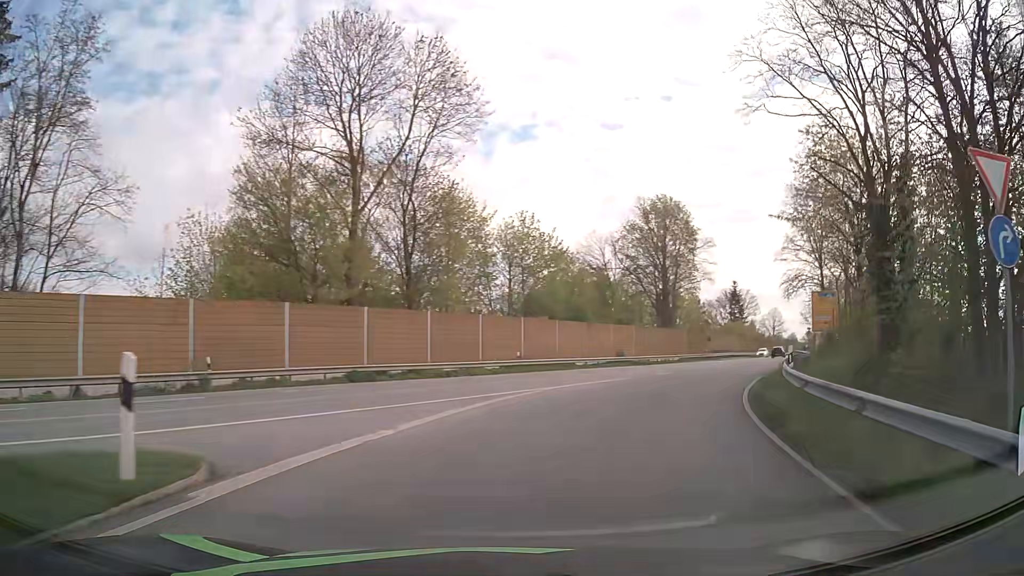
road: primary_link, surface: asphalt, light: Day
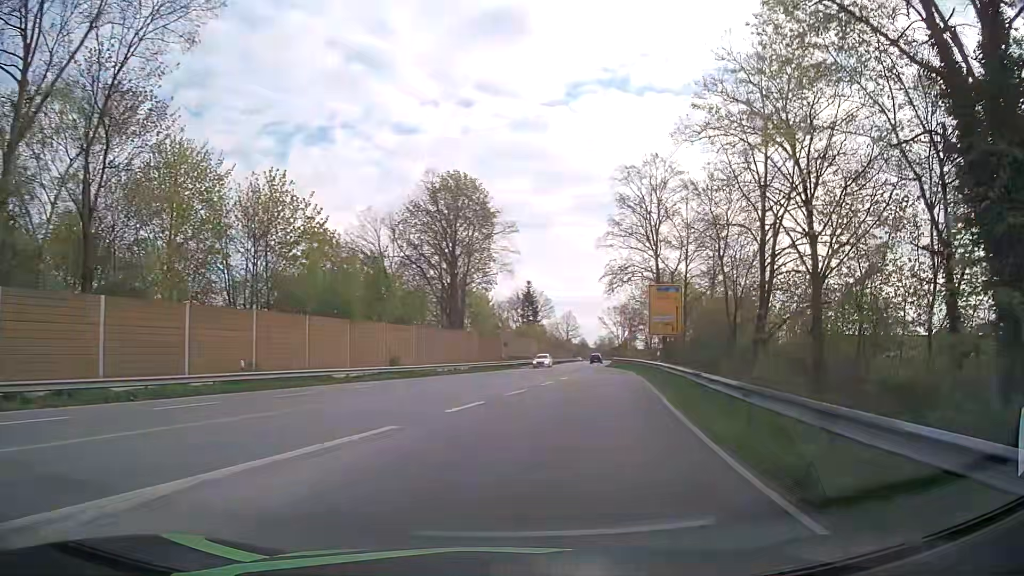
(+2.3, +13.8) m; +18°
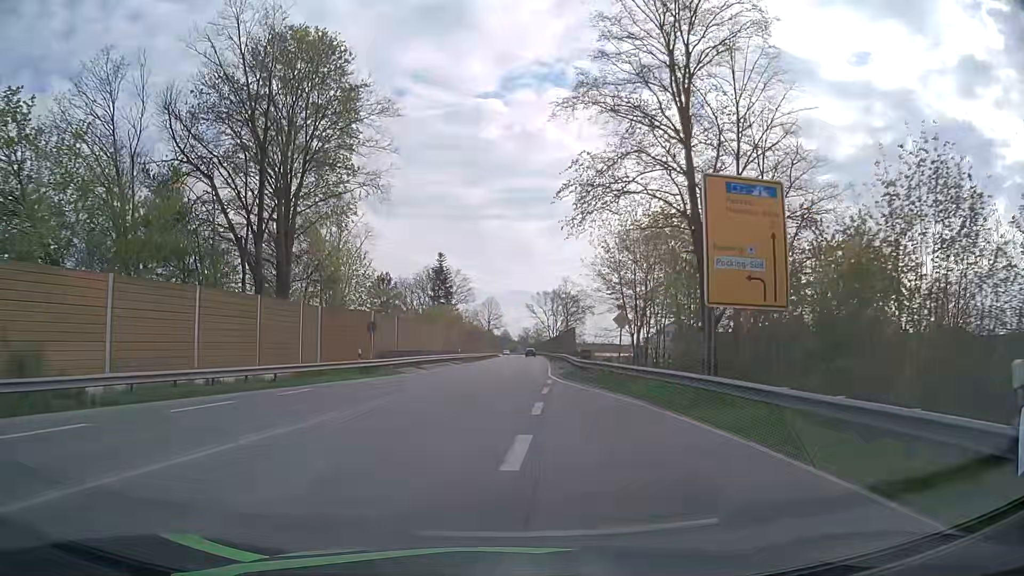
(+3.1, +31.1) m; +7°
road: primary
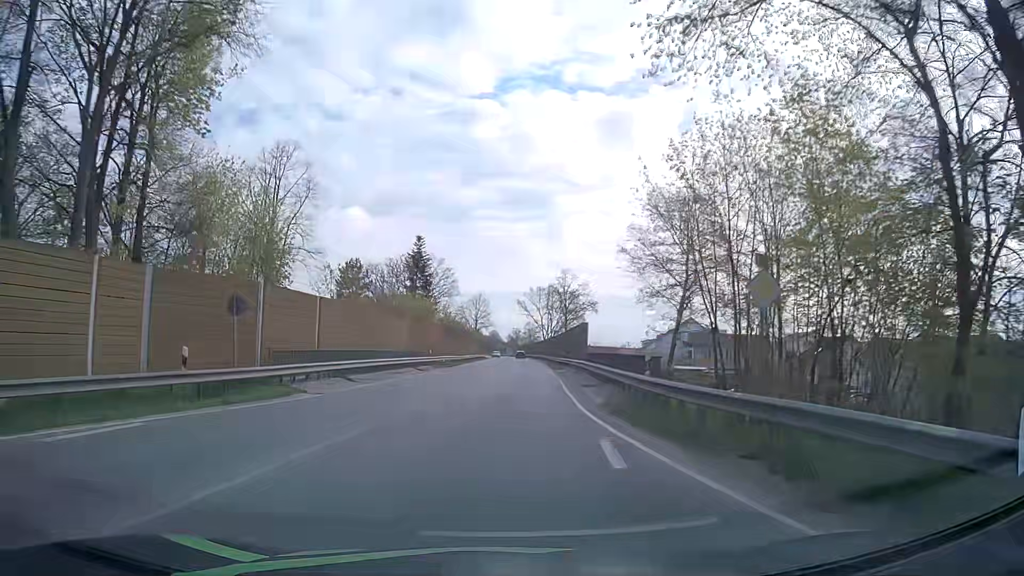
(+0.2, +17.9) m; +1°
